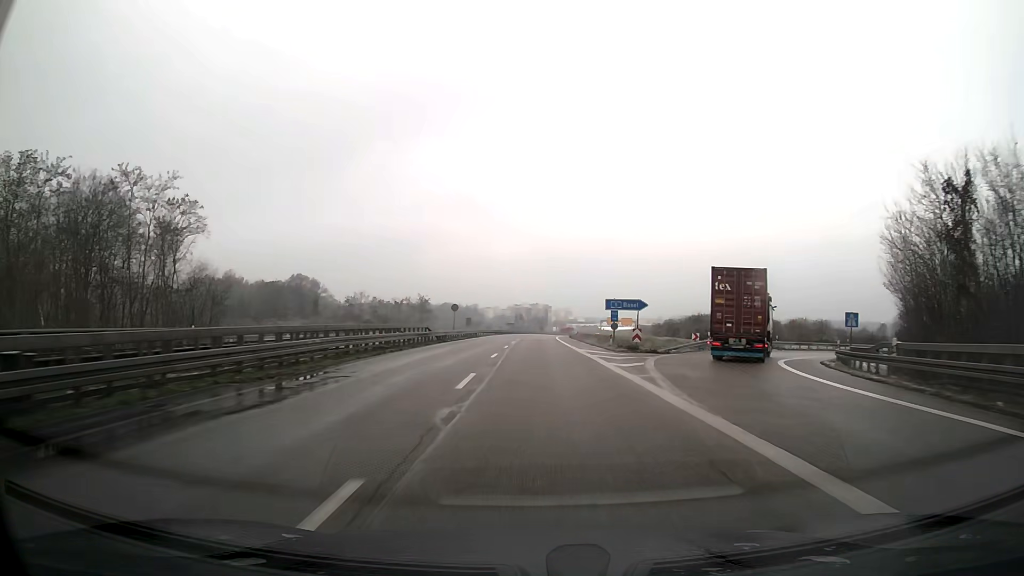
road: trunk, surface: asphalt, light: Day
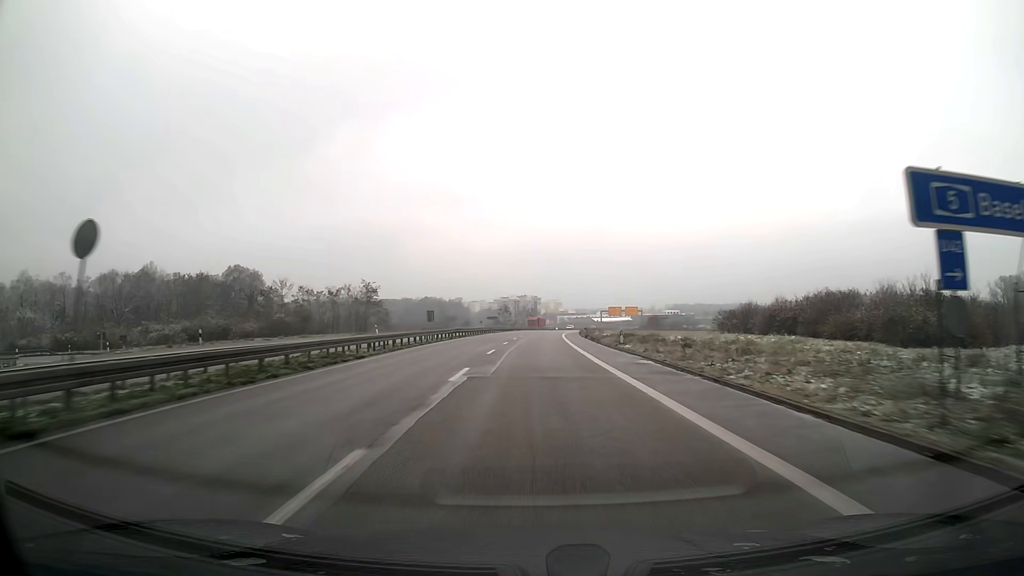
(+0.4, +46.6) m; +1°
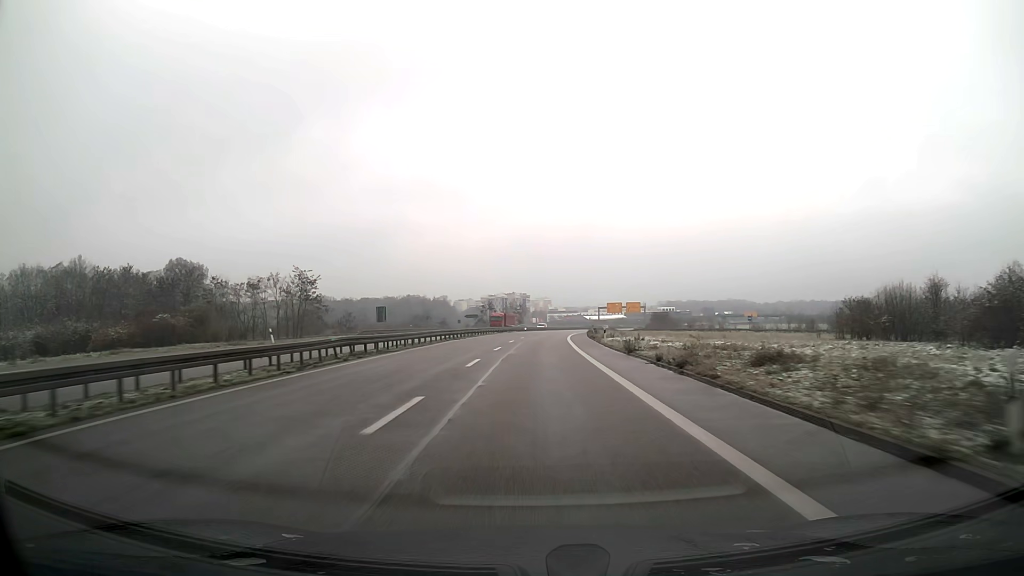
(+0.3, +31.1) m; +1°
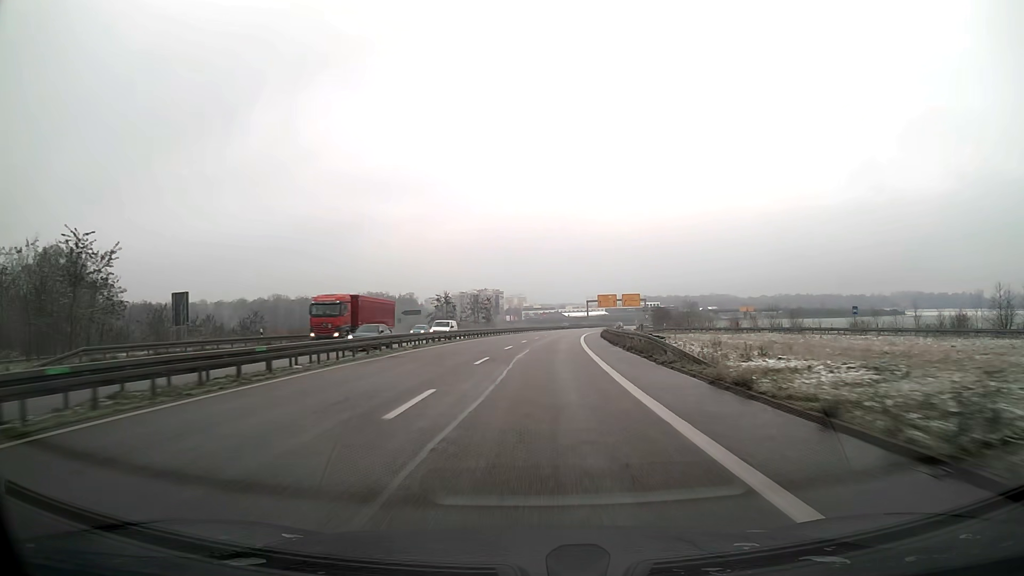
(+0.9, +46.7) m; +3°
(0, +10) (0, +20) (+1, +30) (+1, +40) (+2, +50) (+2, +60) (+3, +70) (+4, +80) (+6, +90) (+7, +100) m
